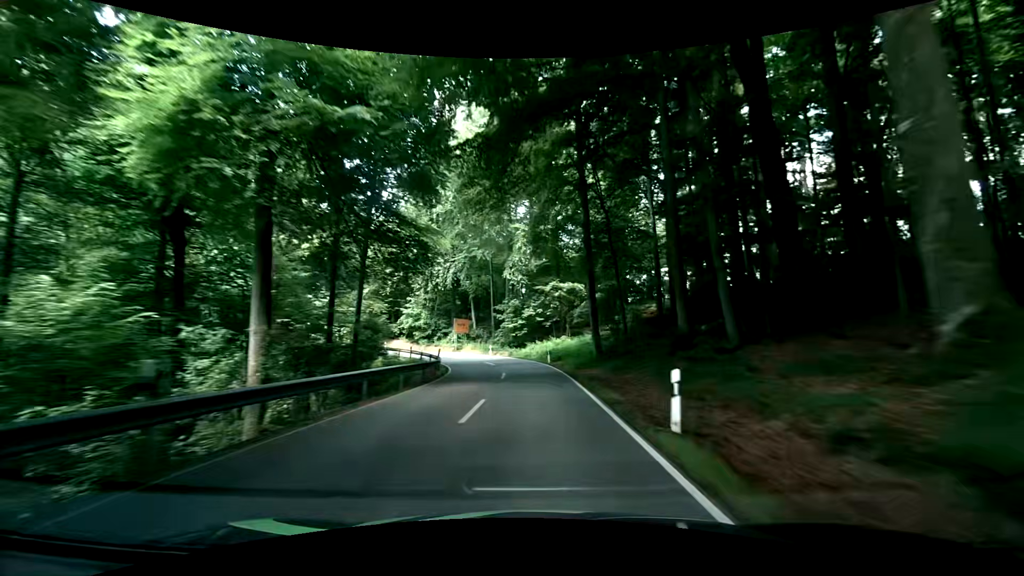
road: secondary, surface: asphalt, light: Day
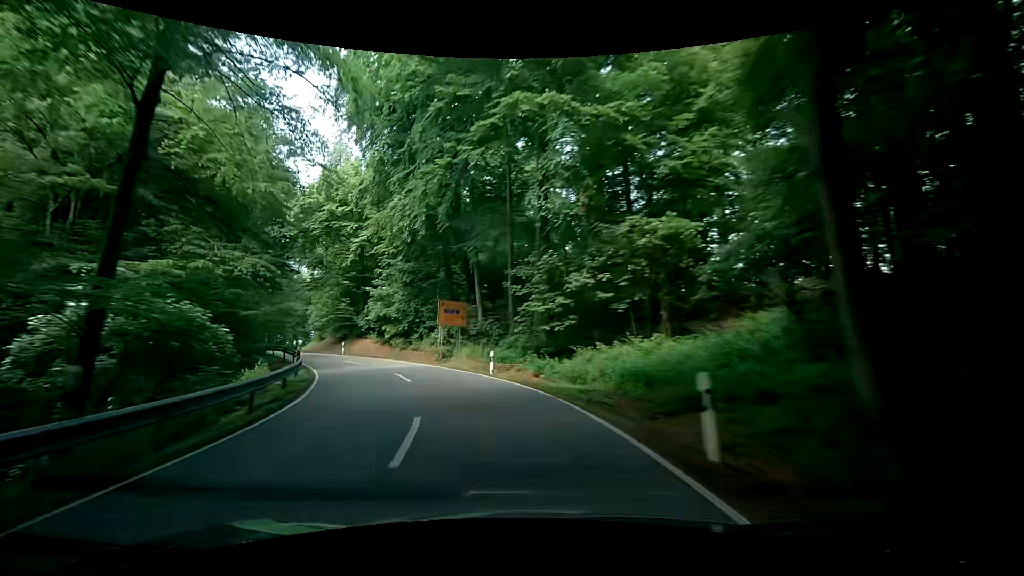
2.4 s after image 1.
(0.0, +27.4) m; -3°
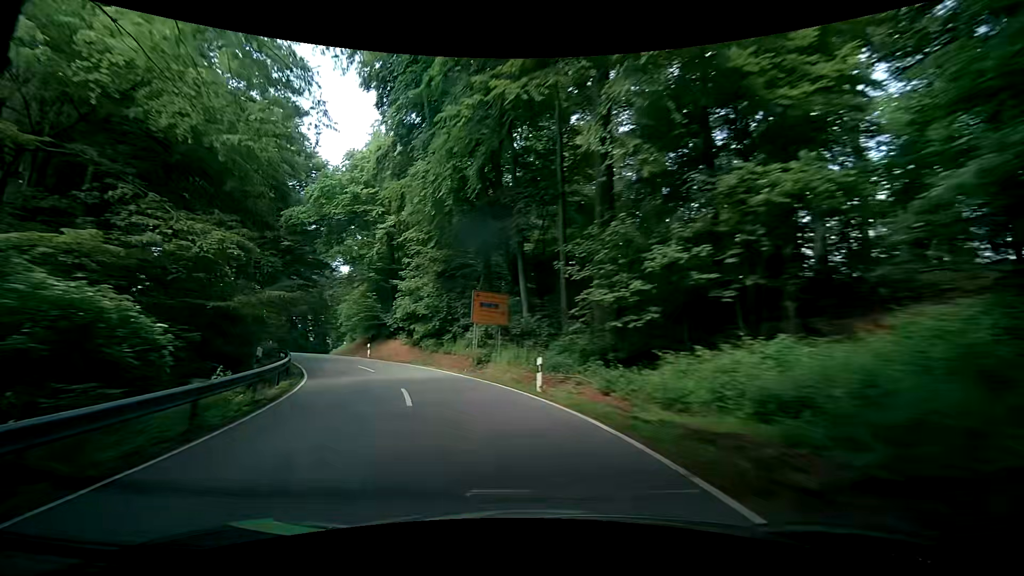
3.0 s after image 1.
(-0.5, +6.6) m; -9°
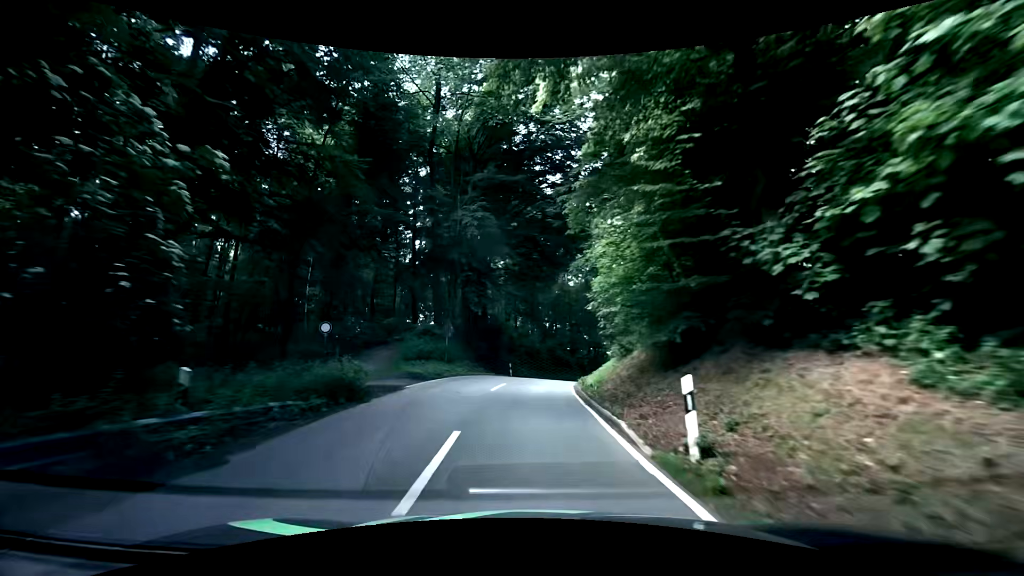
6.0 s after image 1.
(-7.4, +30.0) m; -31°
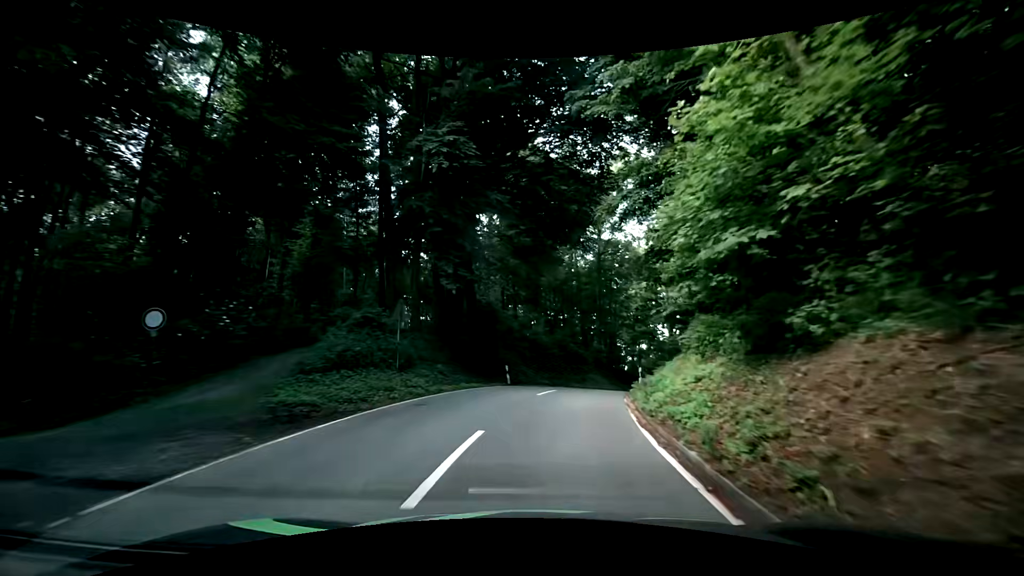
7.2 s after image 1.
(-0.1, +11.8) m; -1°
